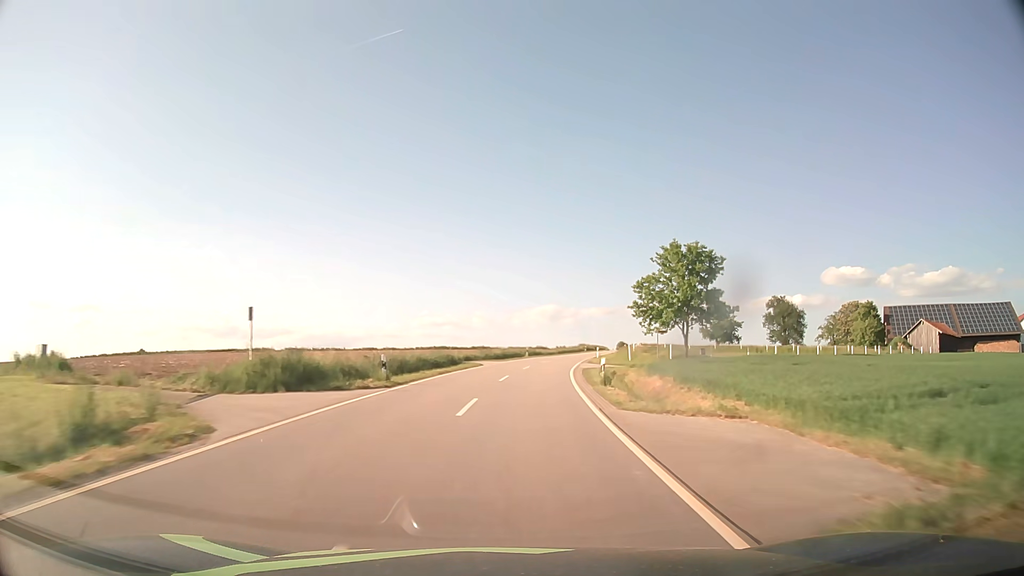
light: Day
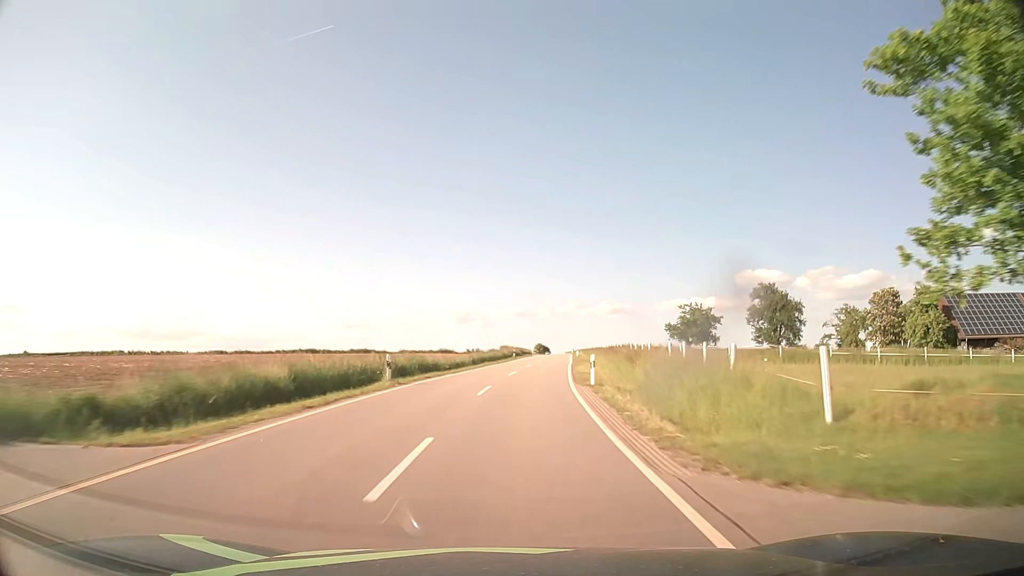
(+3.0, +43.1) m; +8°
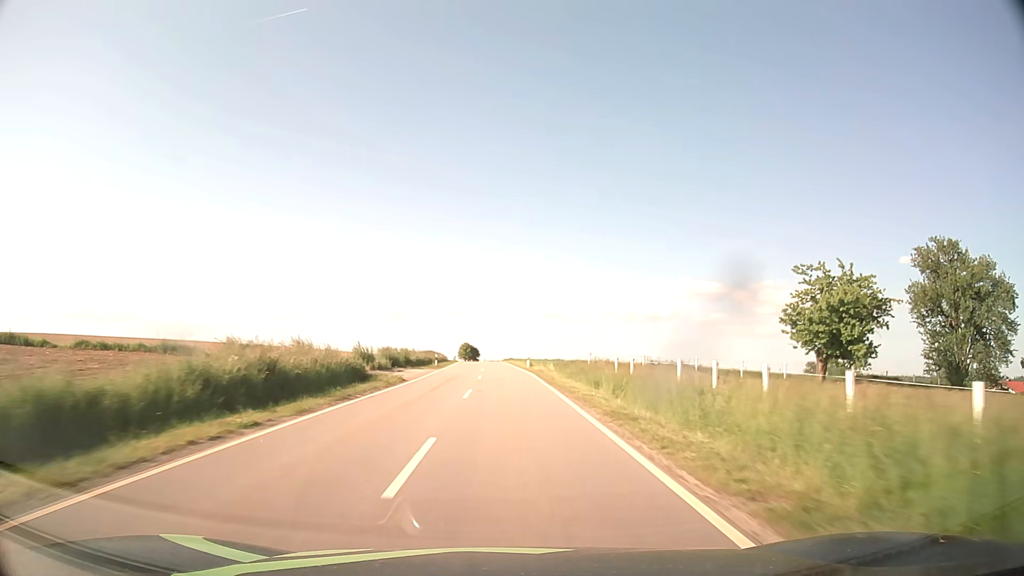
(+5.5, +72.5) m; +6°
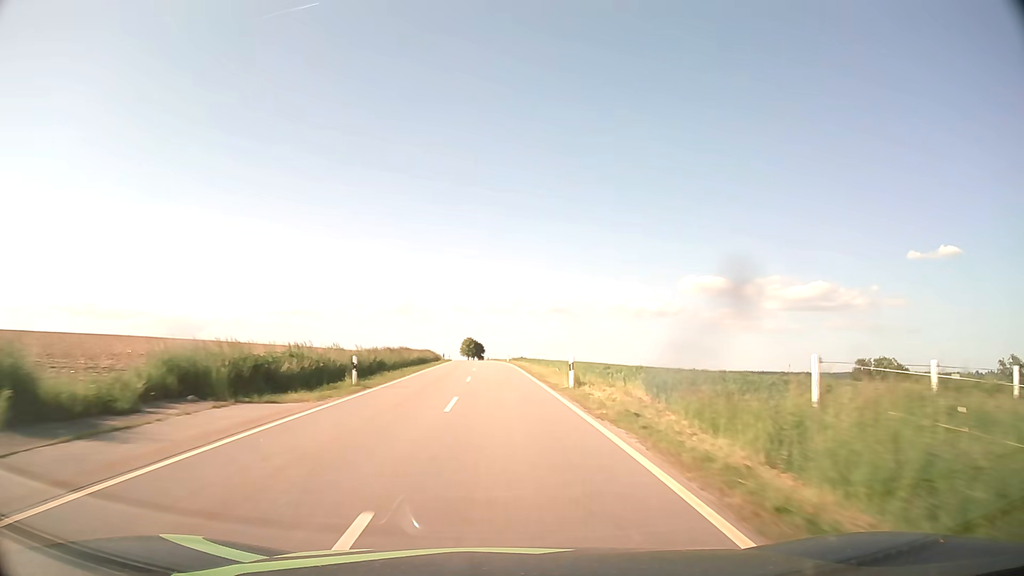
(-0.1, +28.9) m; 0°
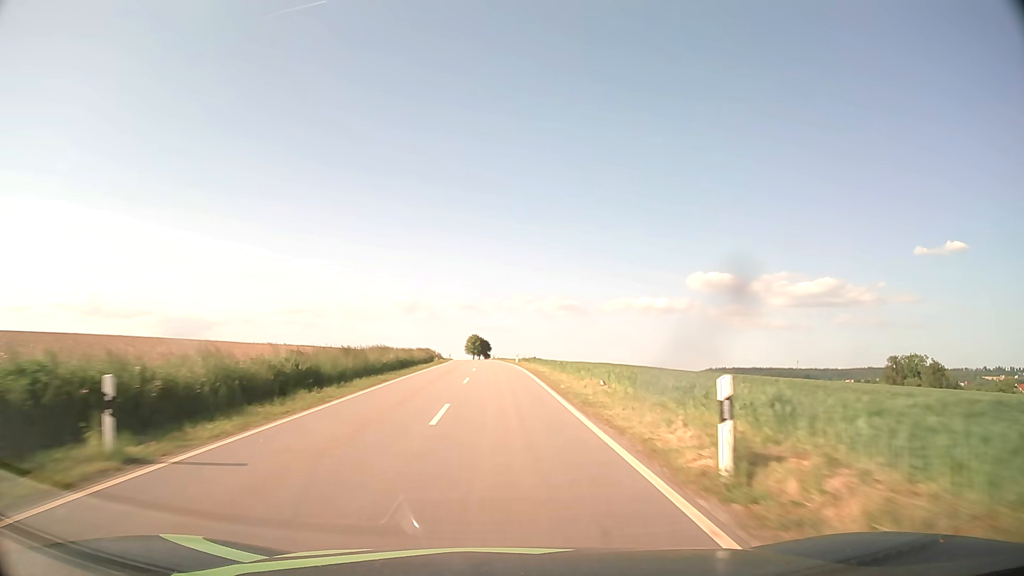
(-0.1, +14.3) m; -1°
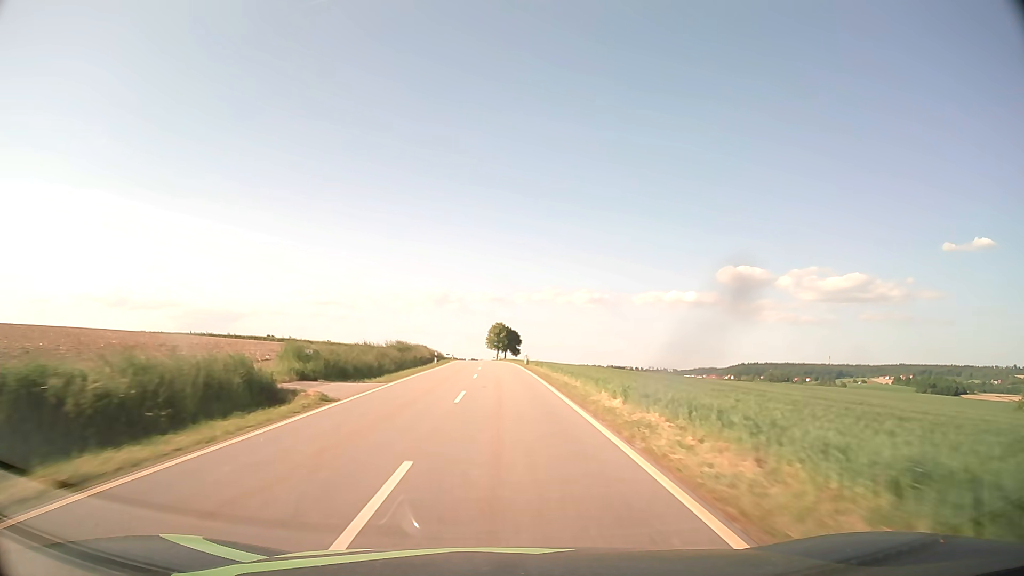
(-1.2, +56.2) m; -2°
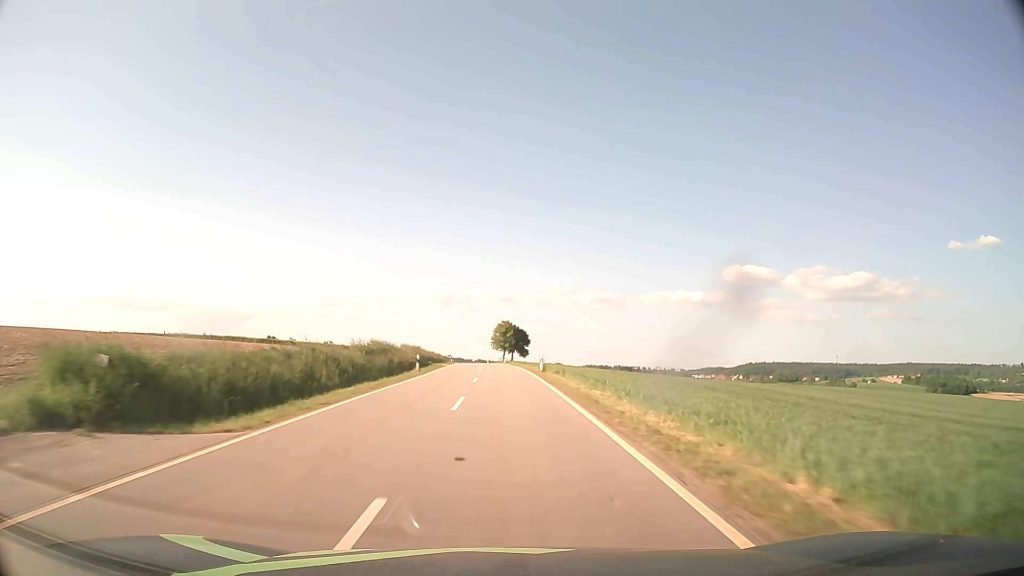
(-0.1, +14.1) m; -1°
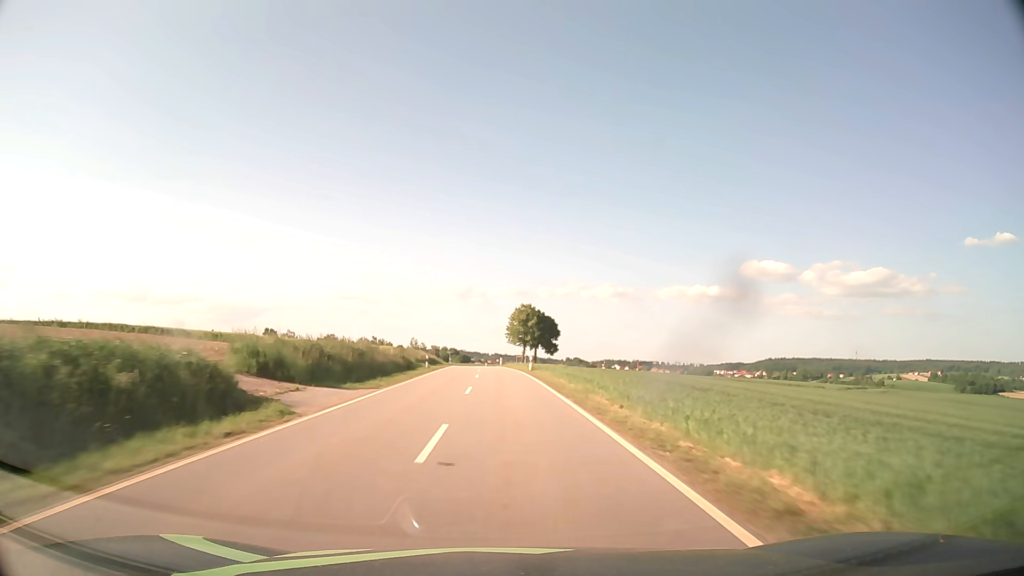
(-0.6, +42.8) m; -1°
(0, +10) (0, +20) (0, +30) (0, +40) (-1, +50) (-1, +60) (-2, +70) (-2, +80) (-3, +90) (-3, +100) m
